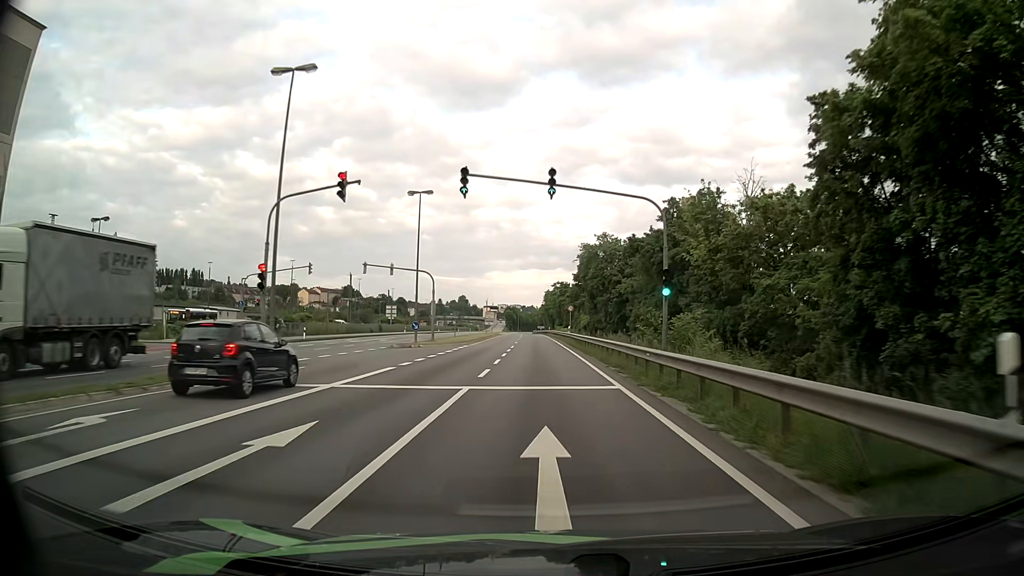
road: primary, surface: asphalt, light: Day
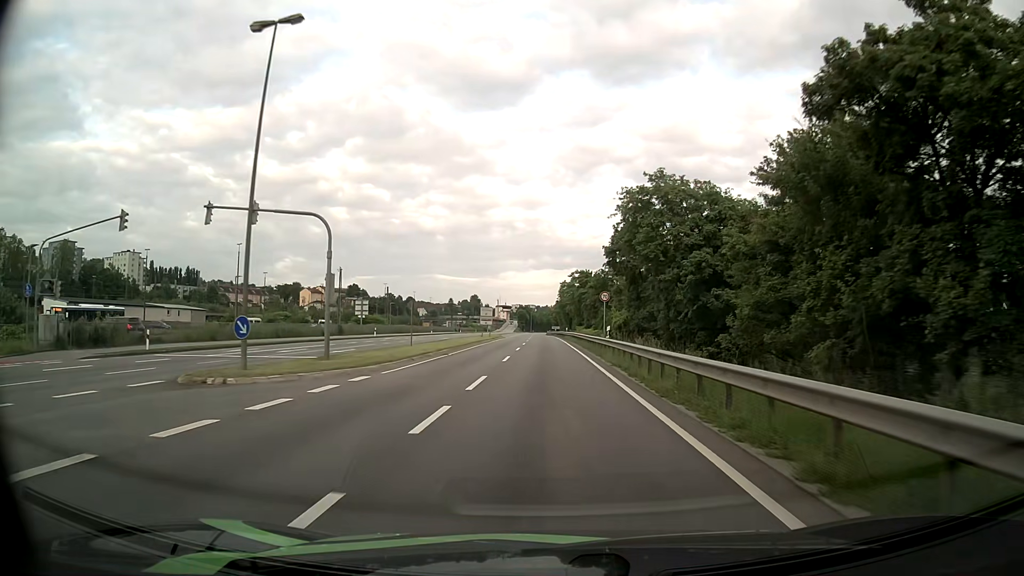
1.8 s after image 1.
(-0.2, +27.5) m; -1°
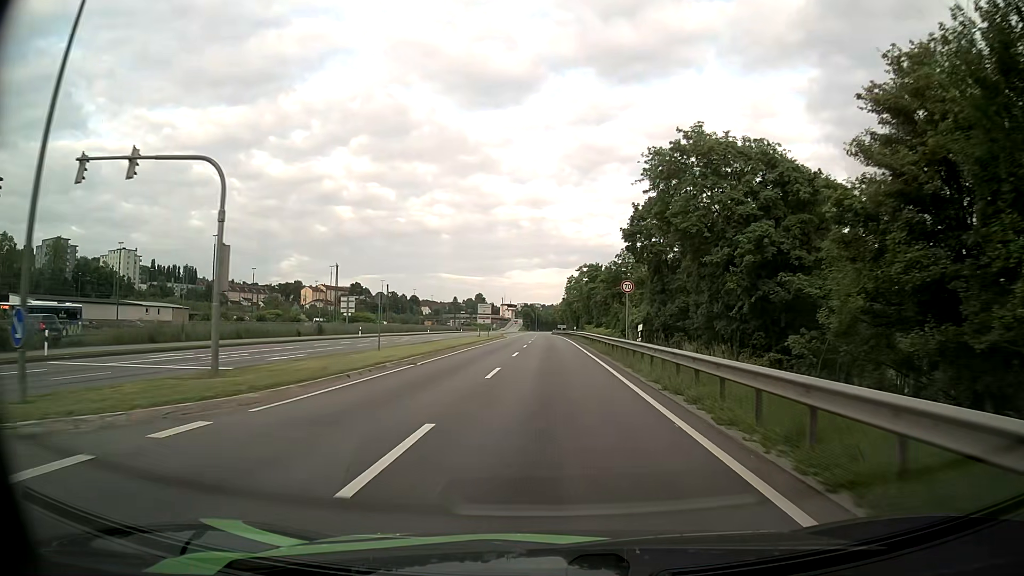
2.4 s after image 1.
(-0.1, +9.1) m; -1°
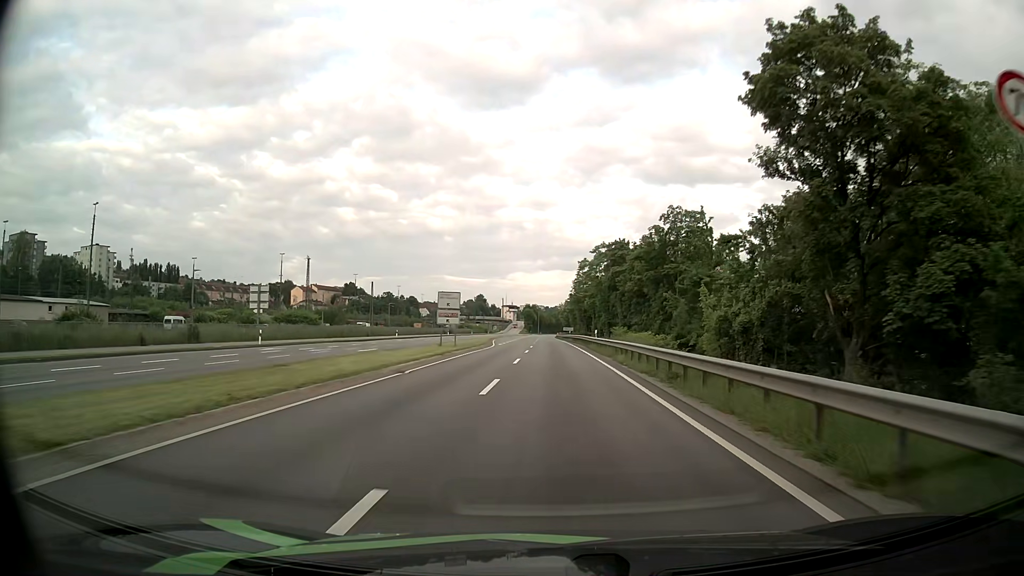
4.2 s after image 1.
(-0.2, +27.8) m; 0°
